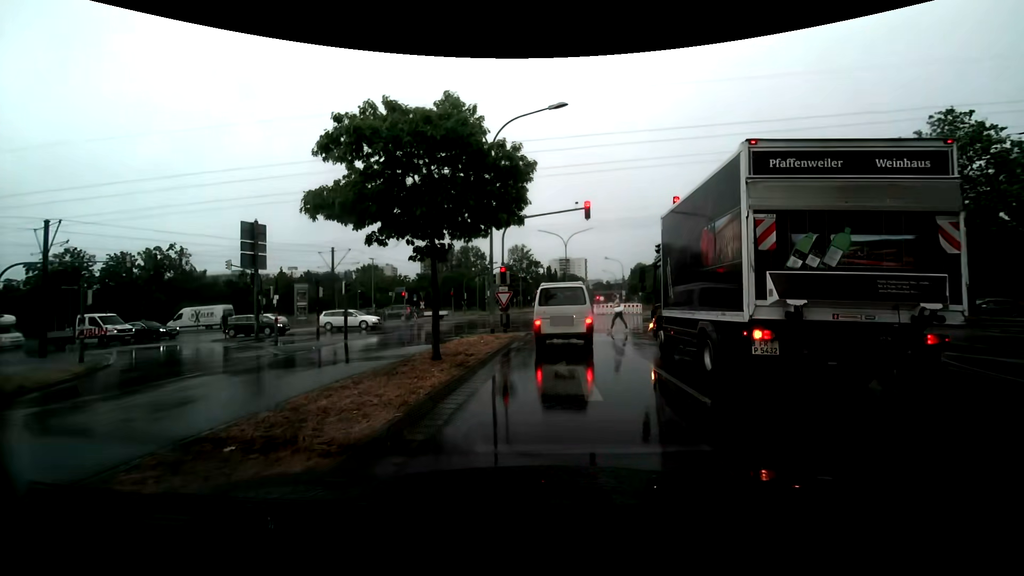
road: secondary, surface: asphalt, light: Day
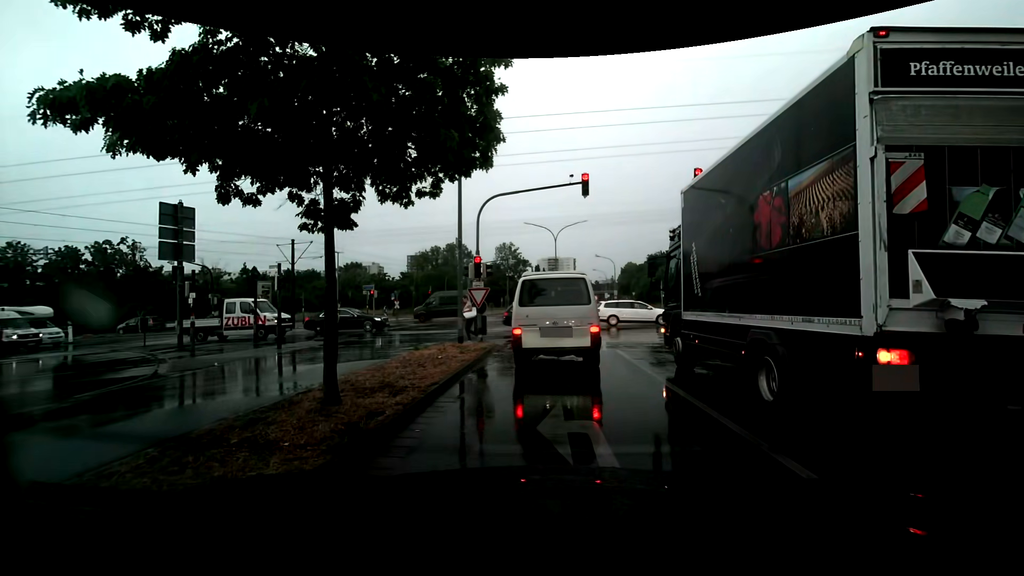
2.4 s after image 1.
(+0.1, +4.8) m; +3°
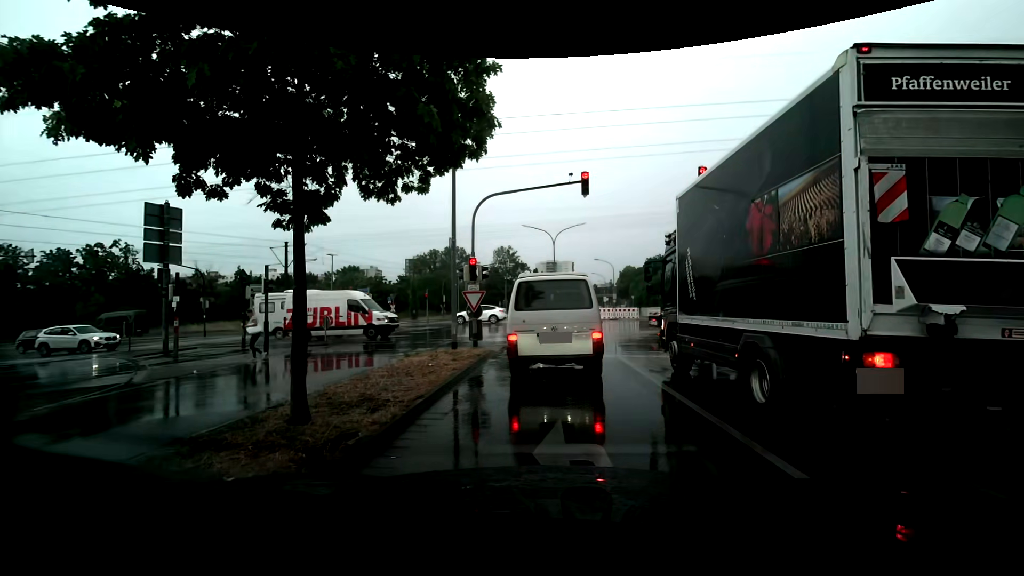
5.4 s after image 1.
(0.0, +0.8) m; 0°
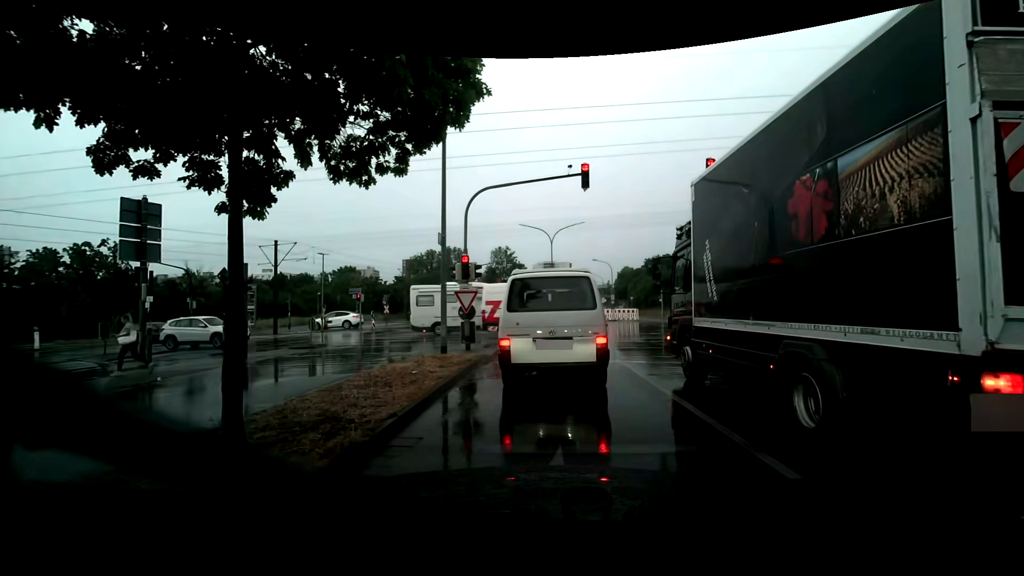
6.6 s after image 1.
(0.0, +1.2) m; 0°
